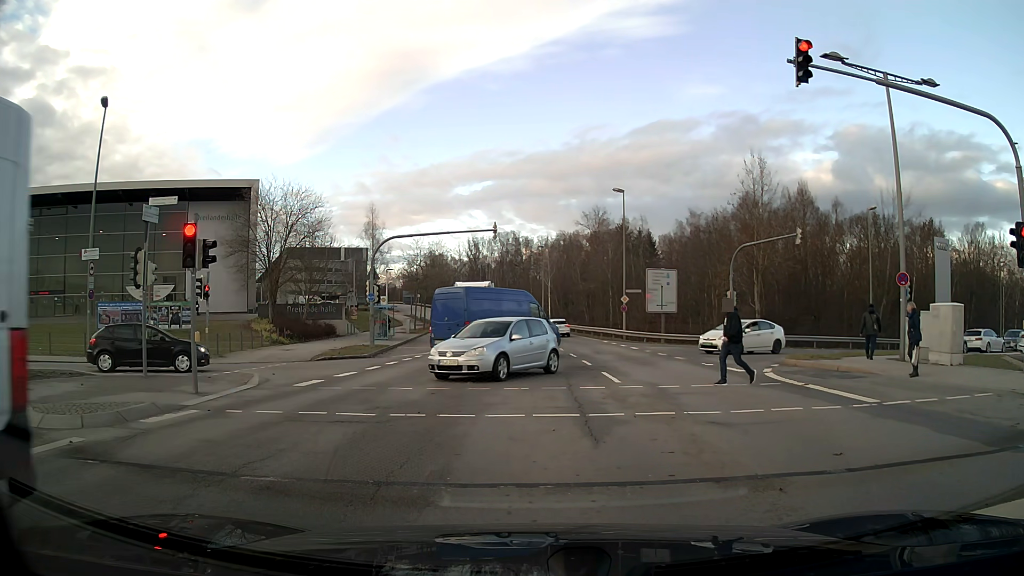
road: secondary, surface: asphalt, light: Day
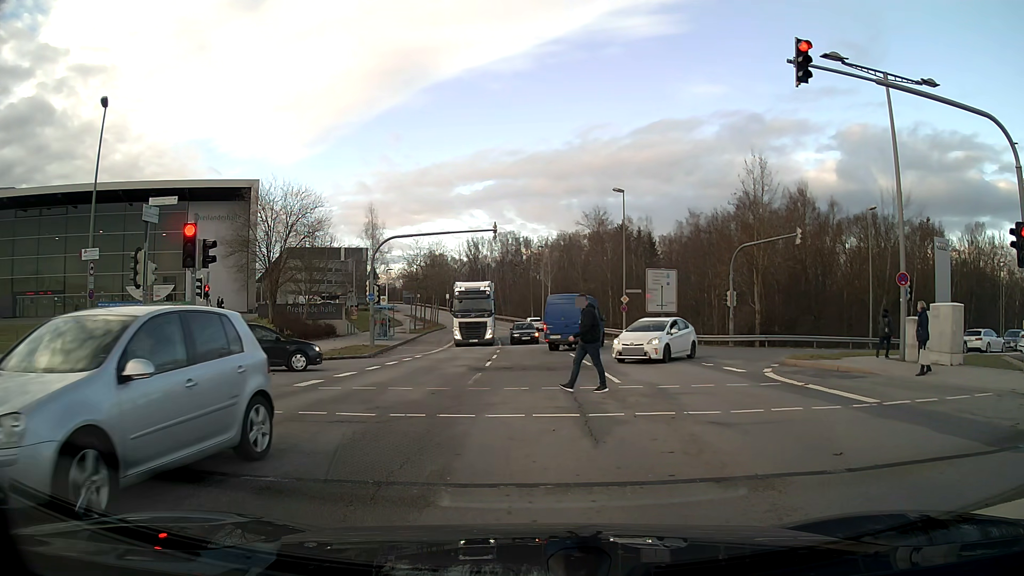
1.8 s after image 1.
(0.0, 0.0) m; 0°
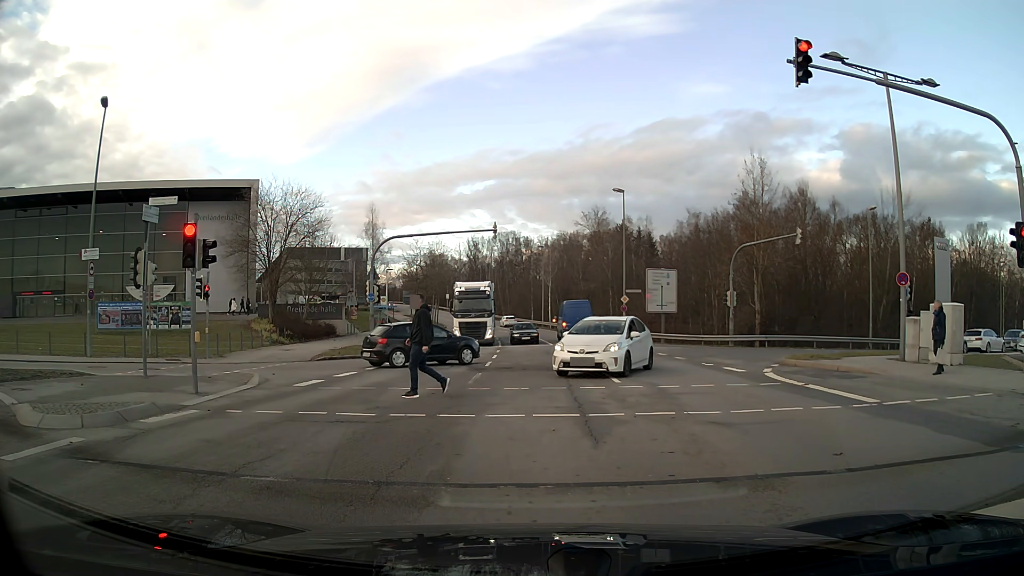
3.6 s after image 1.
(0.0, 0.0) m; 0°
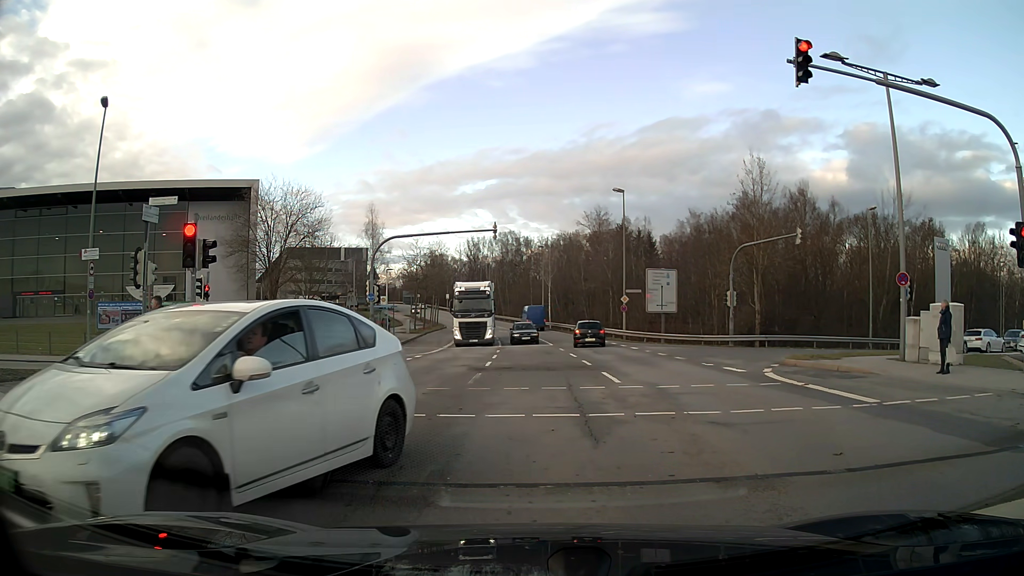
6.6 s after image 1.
(0.0, 0.0) m; 0°
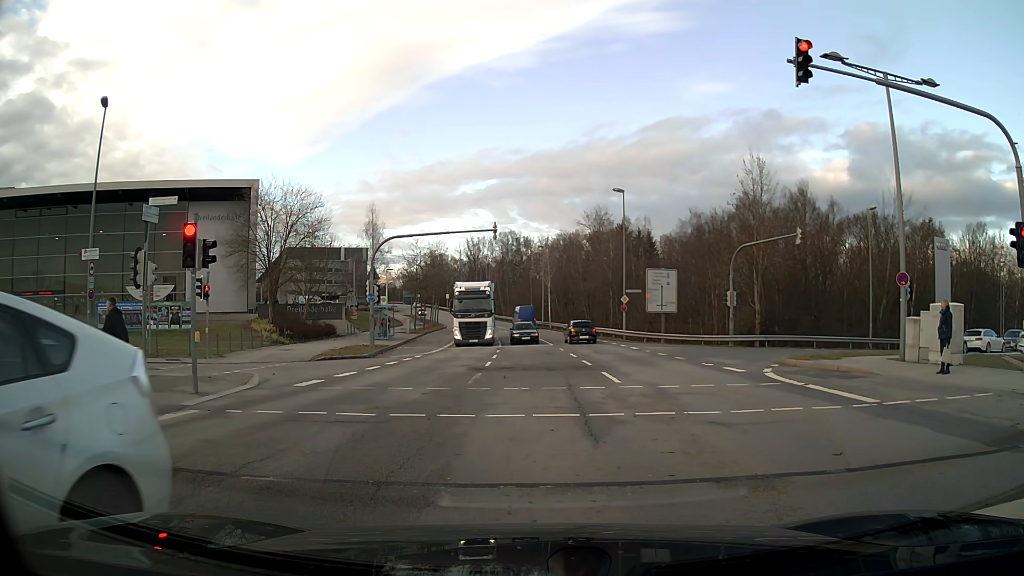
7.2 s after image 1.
(0.0, 0.0) m; 0°
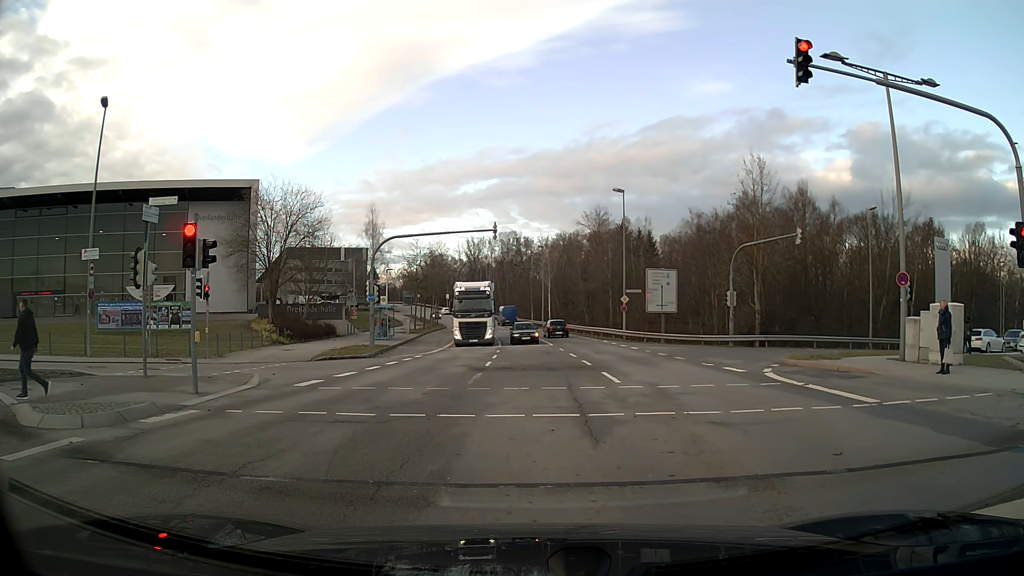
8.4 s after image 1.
(0.0, 0.0) m; 0°
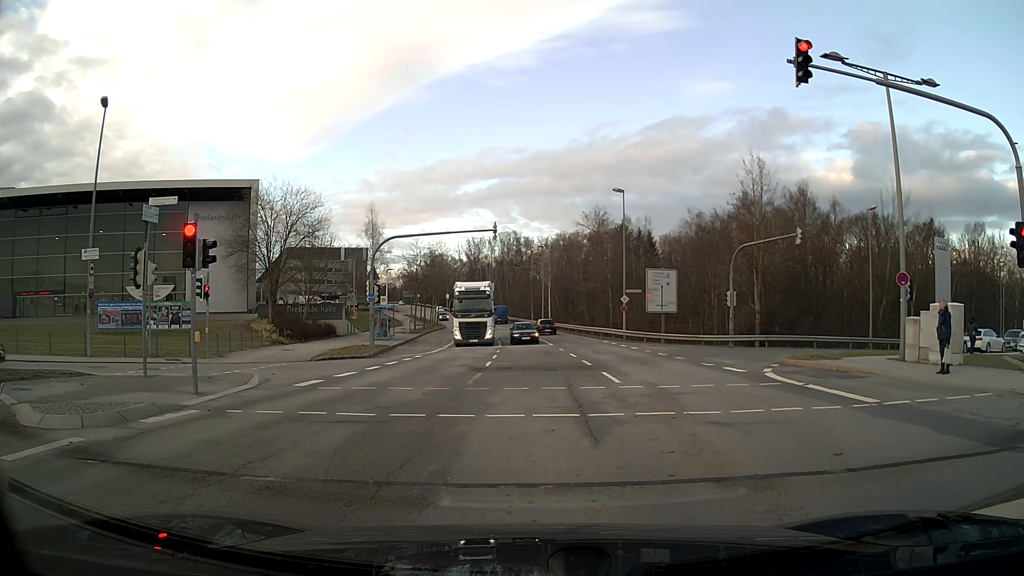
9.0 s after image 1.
(0.0, 0.0) m; 0°
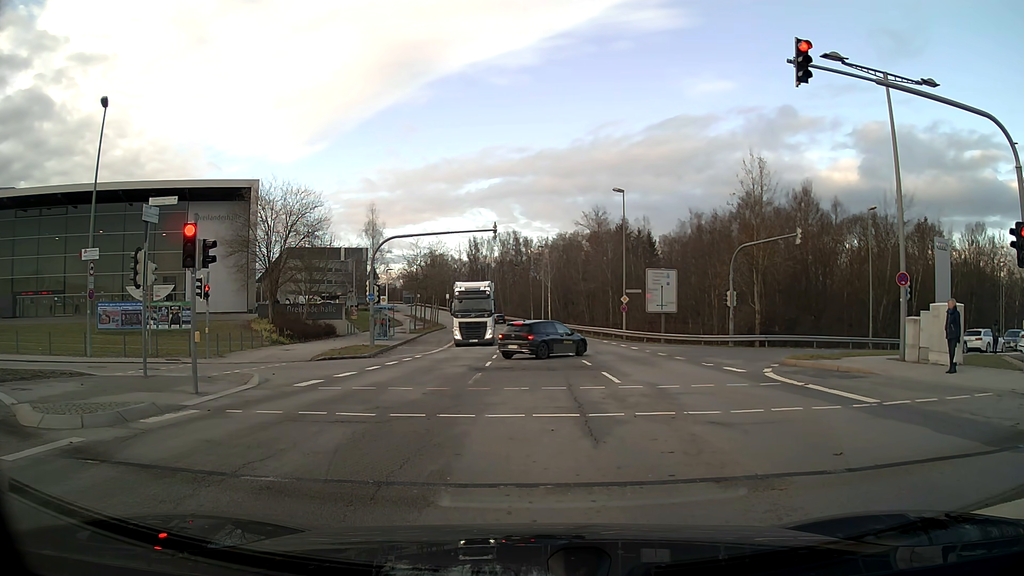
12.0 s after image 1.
(0.0, 0.0) m; 0°
(0, +10) (-1, +20) (-9, +22) (-18, +18) (-27, +14) (-36, +9) (-45, +4) (-54, -1) (-62, -6) (-71, -11) m
